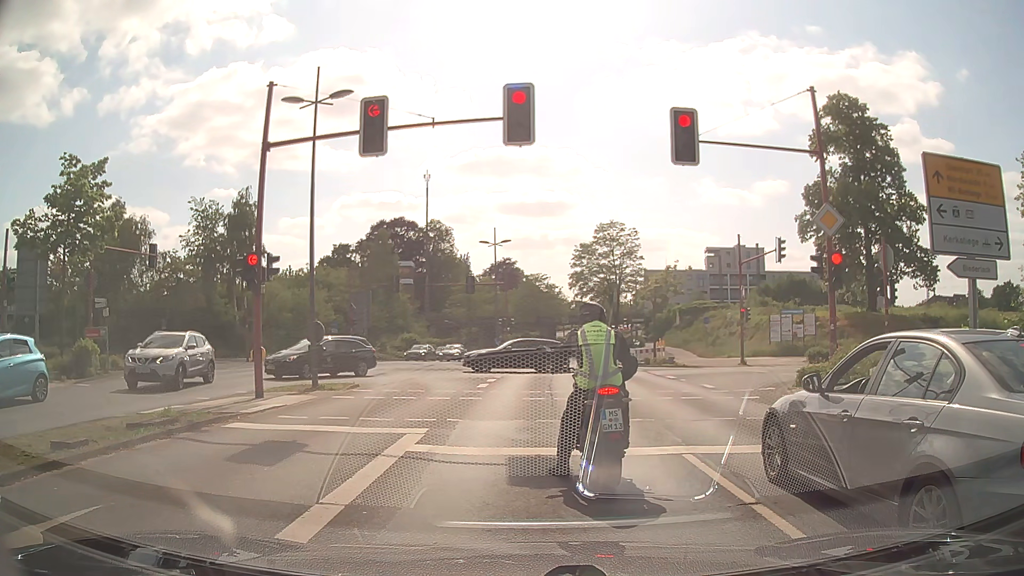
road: secondary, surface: asphalt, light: Day
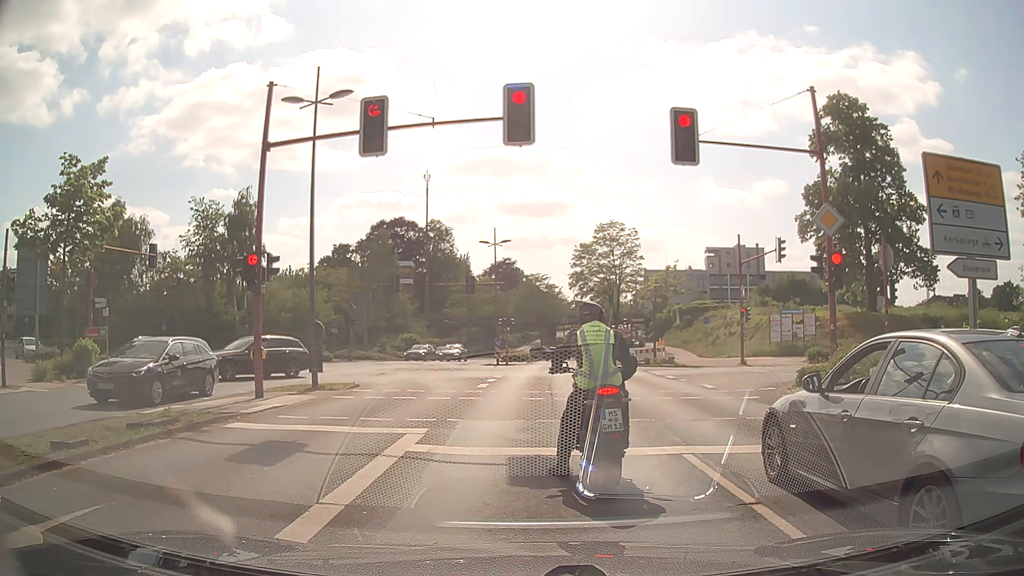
(0.0, 0.0) m; 0°
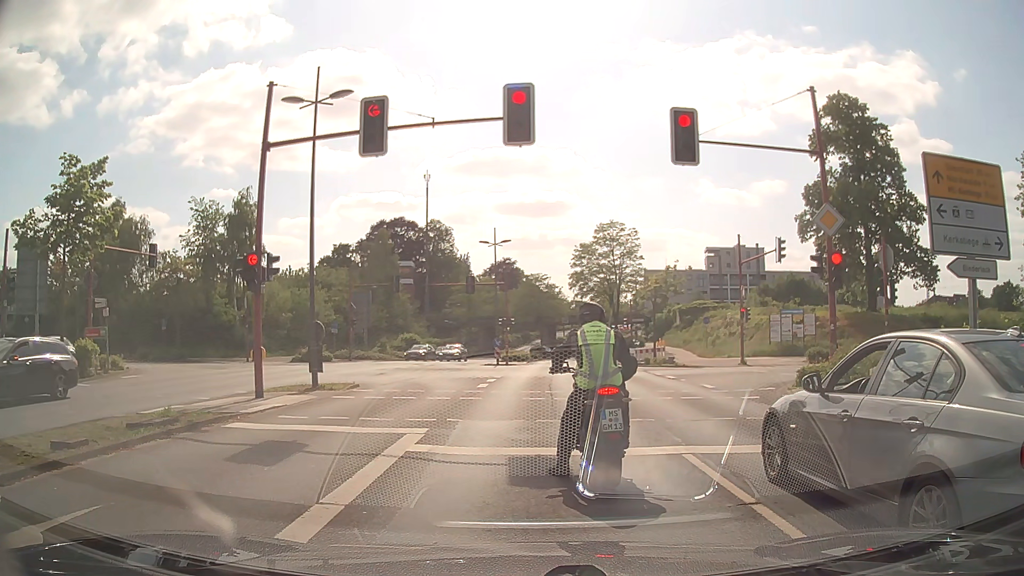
(0.0, 0.0) m; 0°
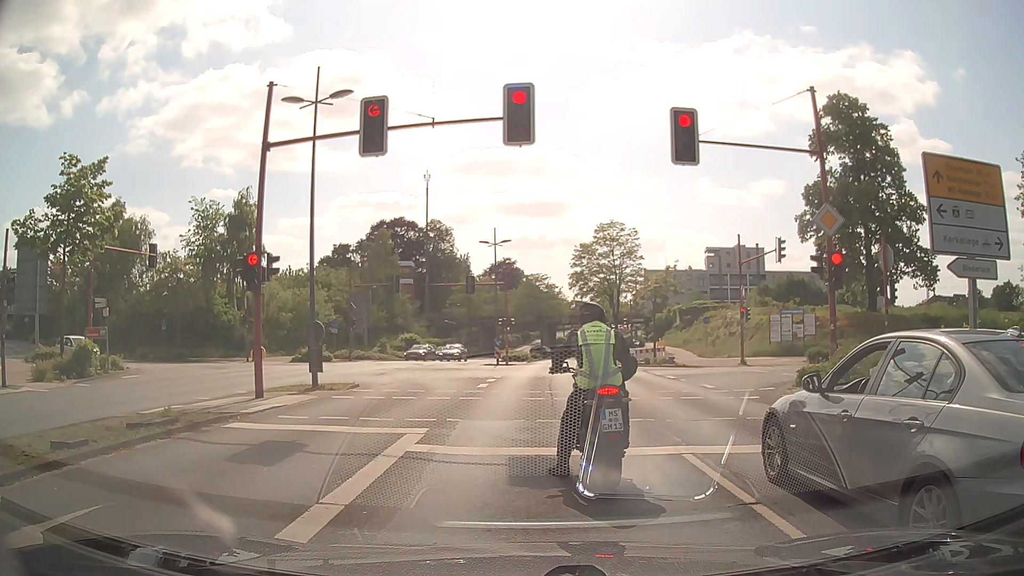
(0.0, 0.0) m; 0°
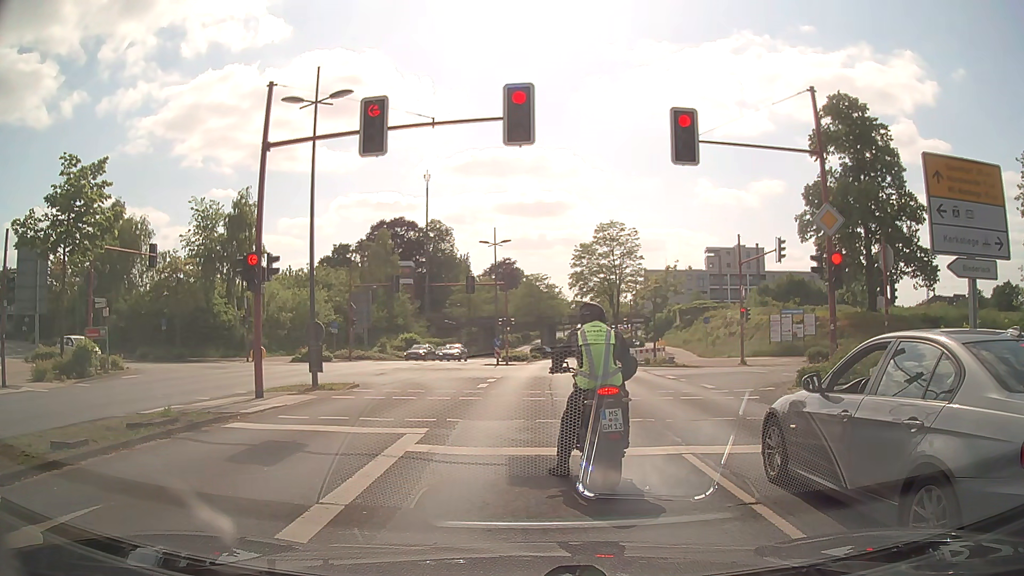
(0.0, 0.0) m; 0°
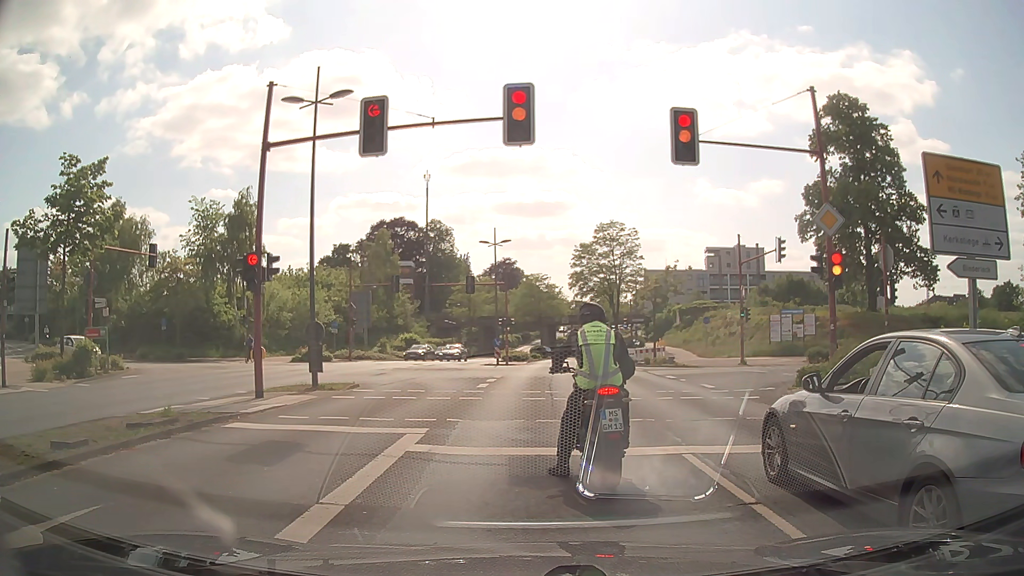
(0.0, 0.0) m; 0°
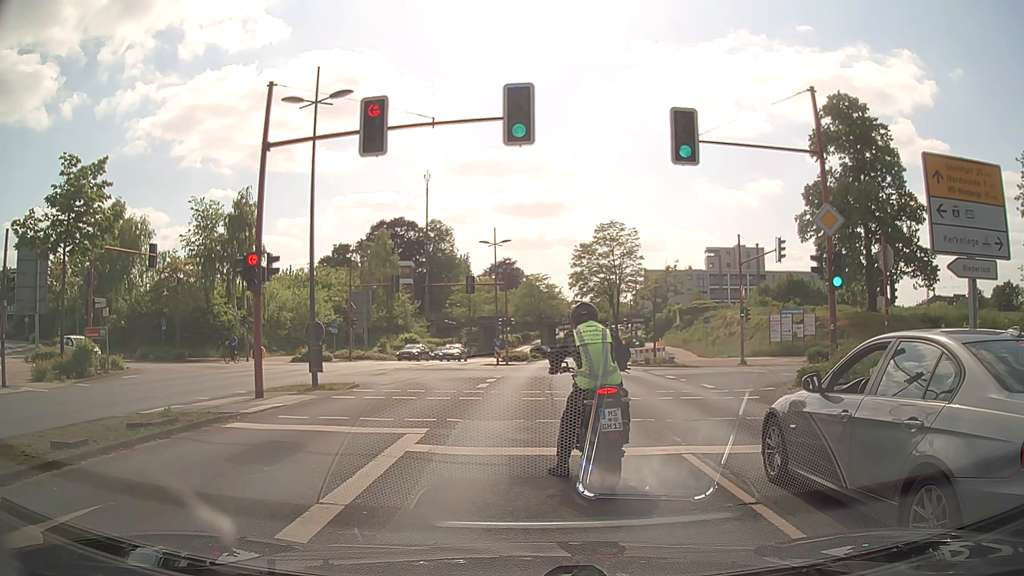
(0.0, 0.0) m; 0°
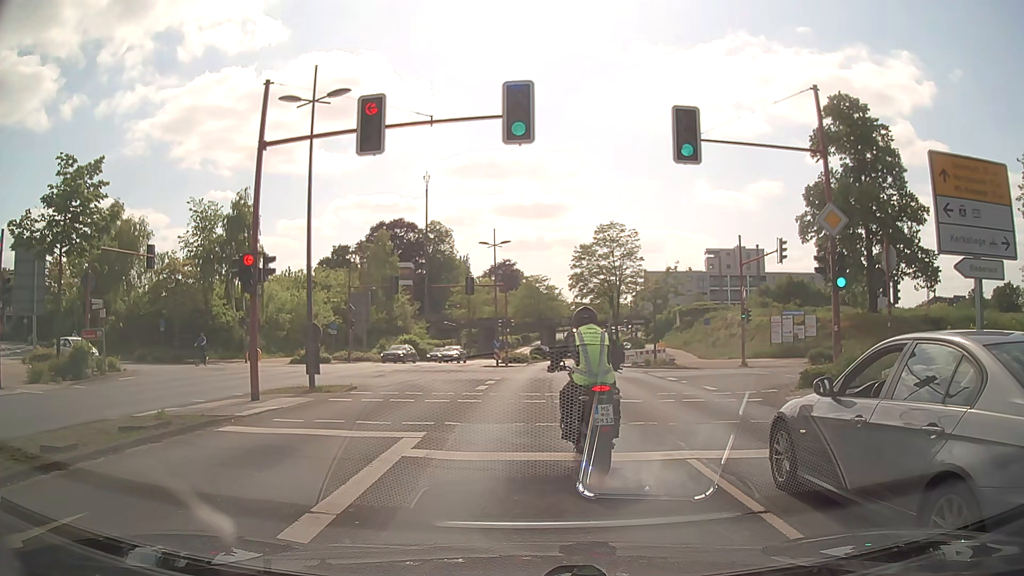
(0.0, +0.2) m; 0°
(0, +10) (0, +20) (0, +30) (0, +40) (+1, +50) (+1, +60) (+2, +70) (+2, +80) (+3, +90) (+4, +100) m
